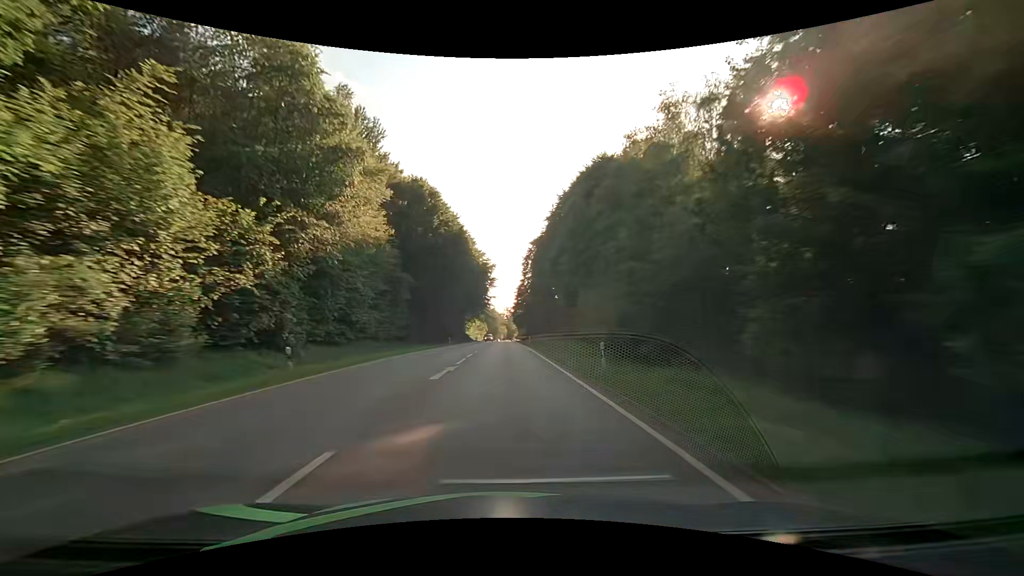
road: secondary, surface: asphalt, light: Day
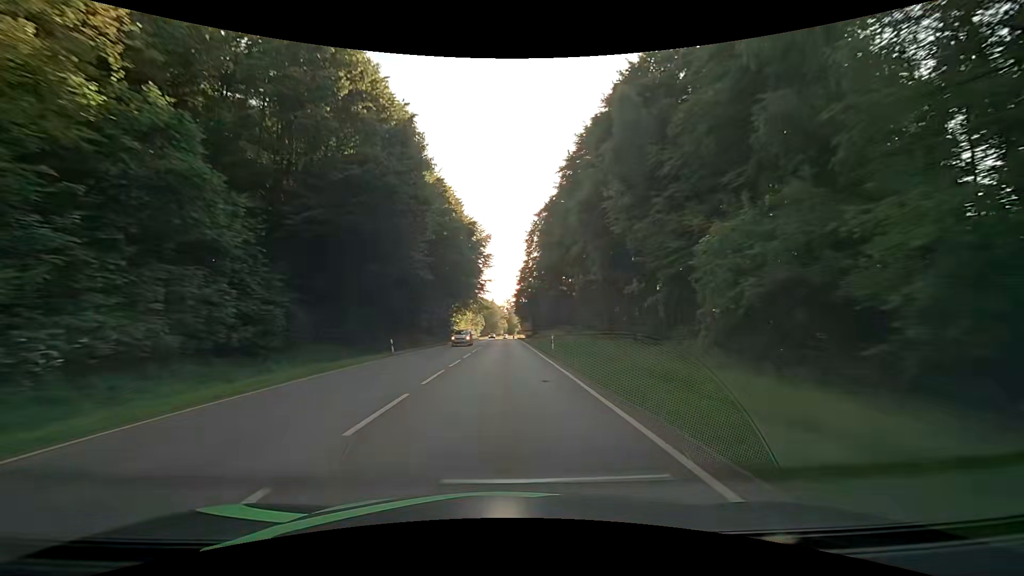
(+0.2, +31.4) m; 0°
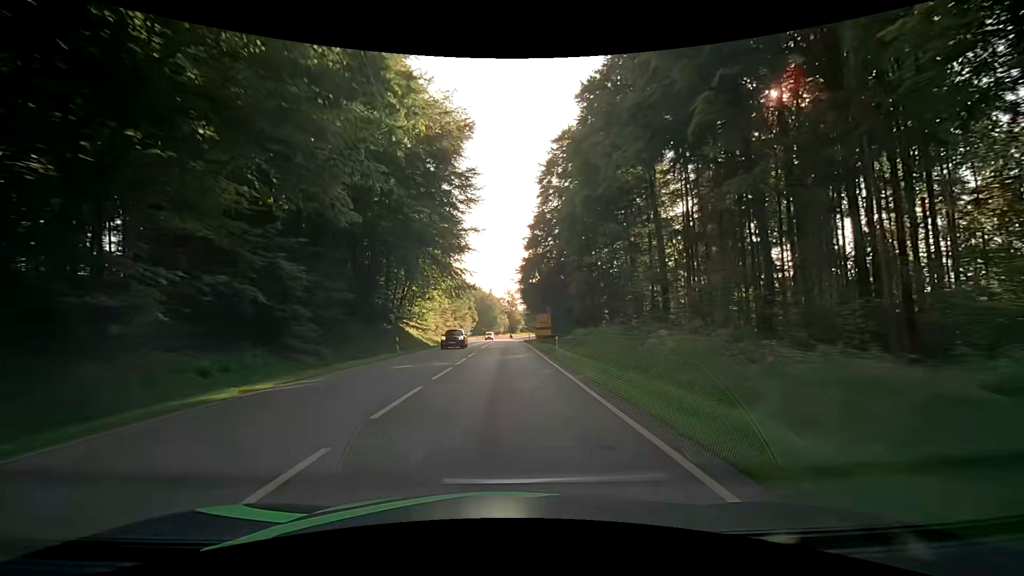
(+0.1, +47.2) m; 0°
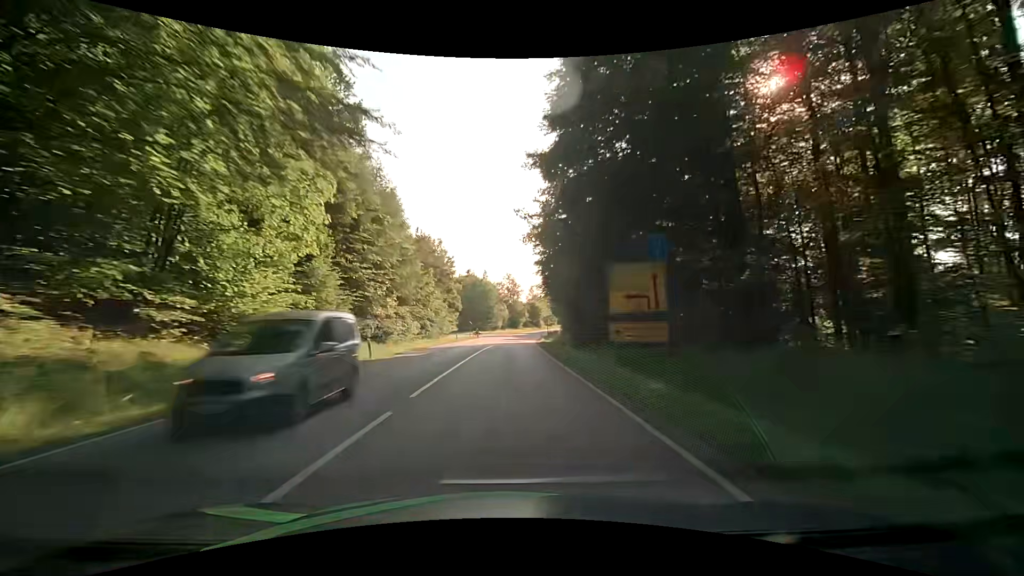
(0.0, +45.6) m; 0°
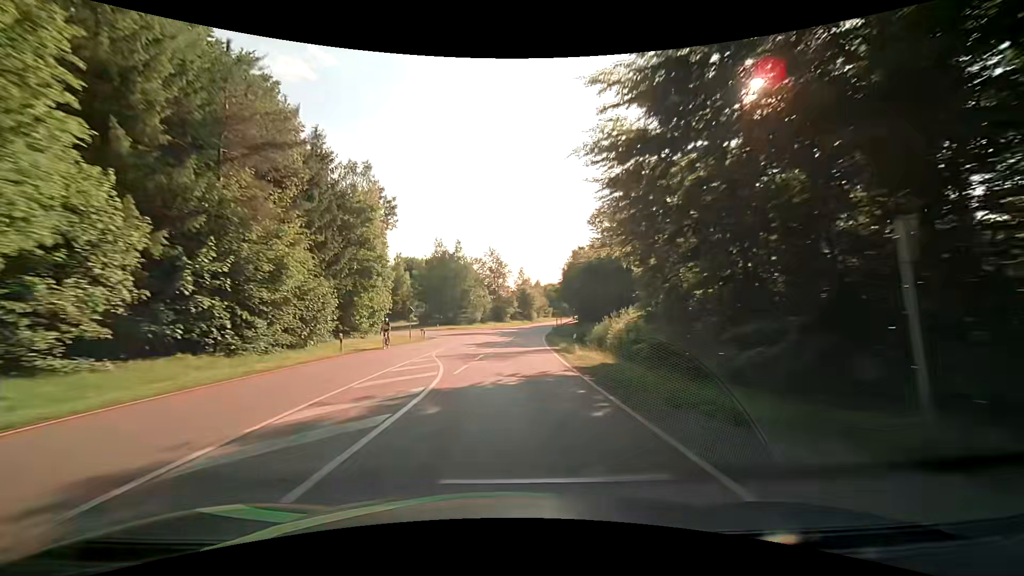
(+0.3, +44.2) m; +1°
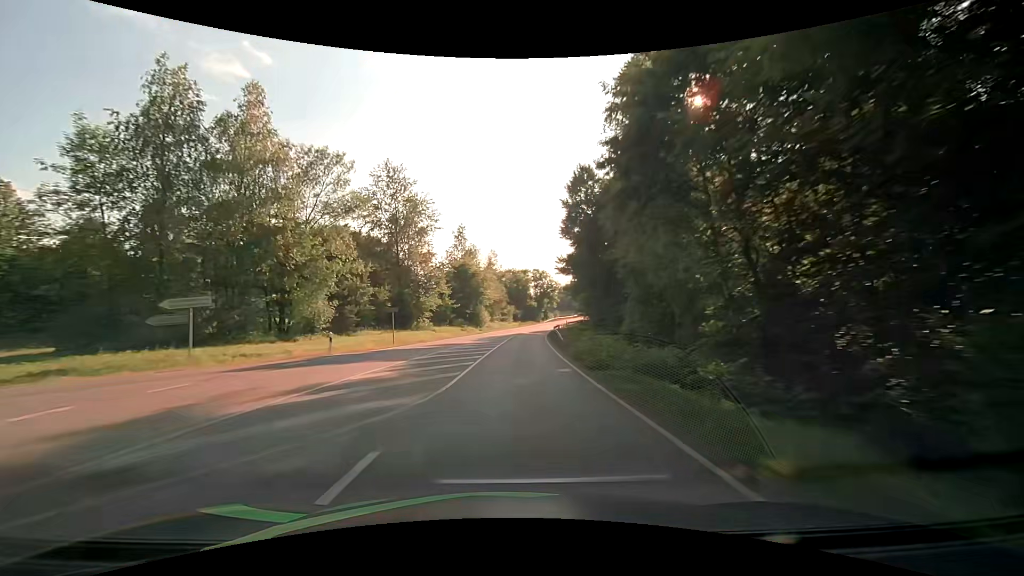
(+3.8, +72.0) m; +6°
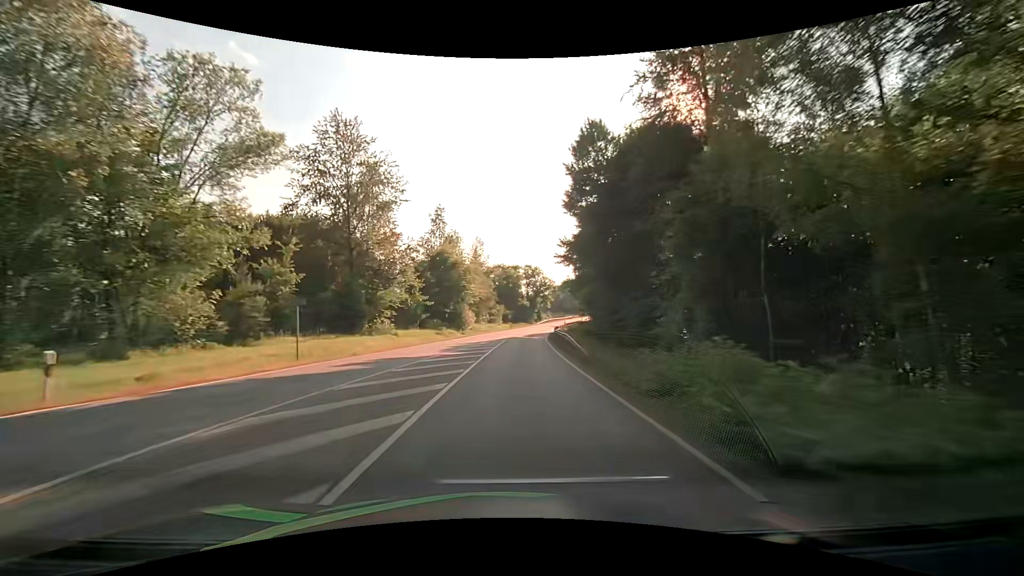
(+0.2, +14.3) m; +1°
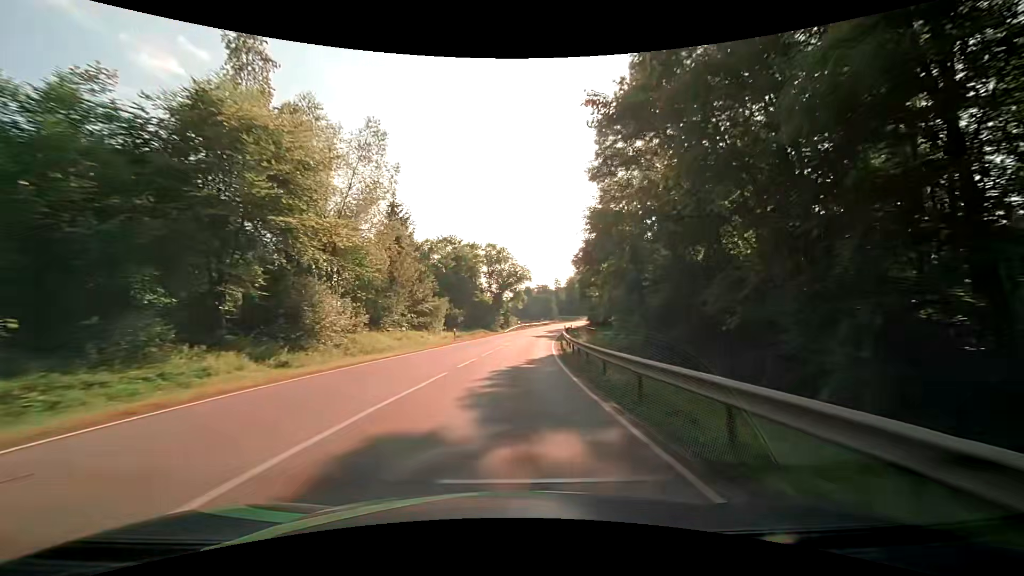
(+1.5, +42.7) m; +4°
(0, +10) (0, +20) (+1, +30) (+2, +40) (+3, +50) (+4, +60) (+5, +70) (+7, +80) (+9, +89) (+11, +99) m
